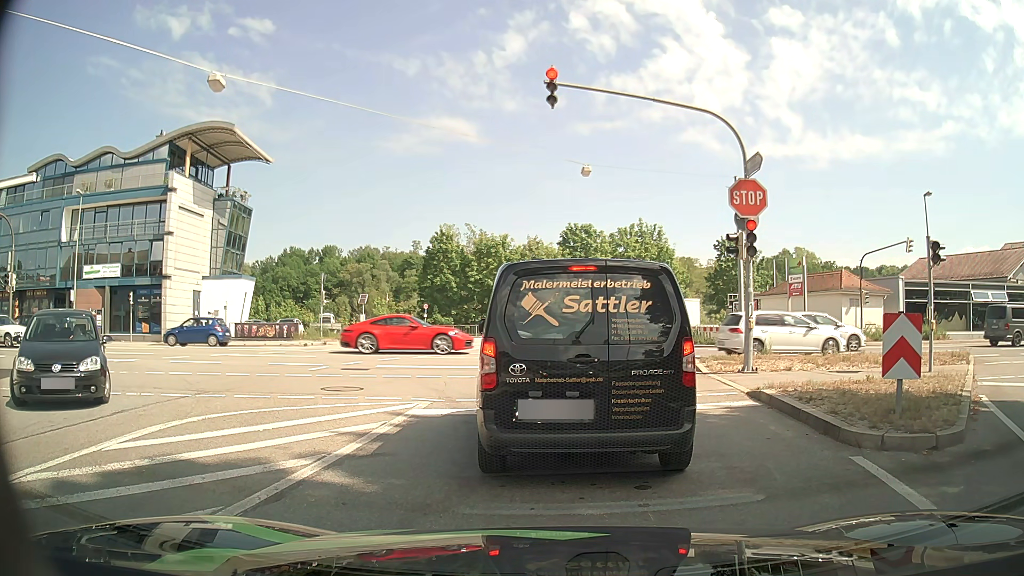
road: tertiary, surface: asphalt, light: Day
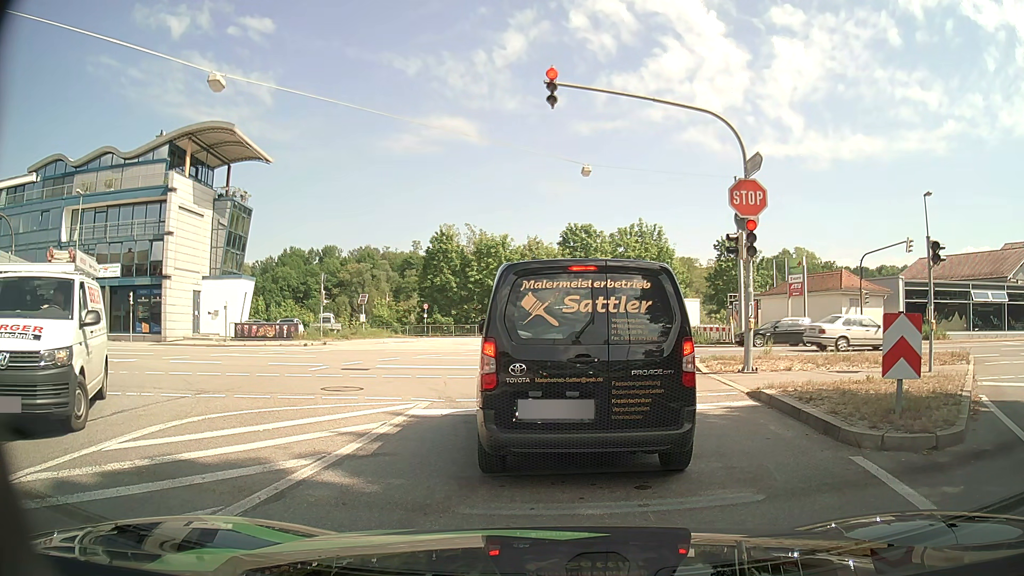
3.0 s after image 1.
(0.0, 0.0) m; 0°
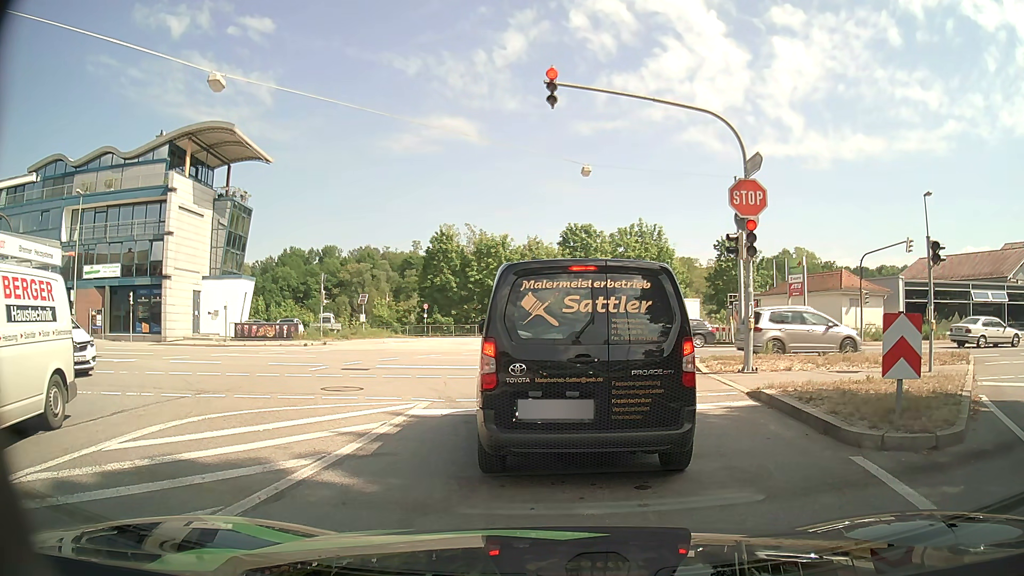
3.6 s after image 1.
(0.0, 0.0) m; 0°
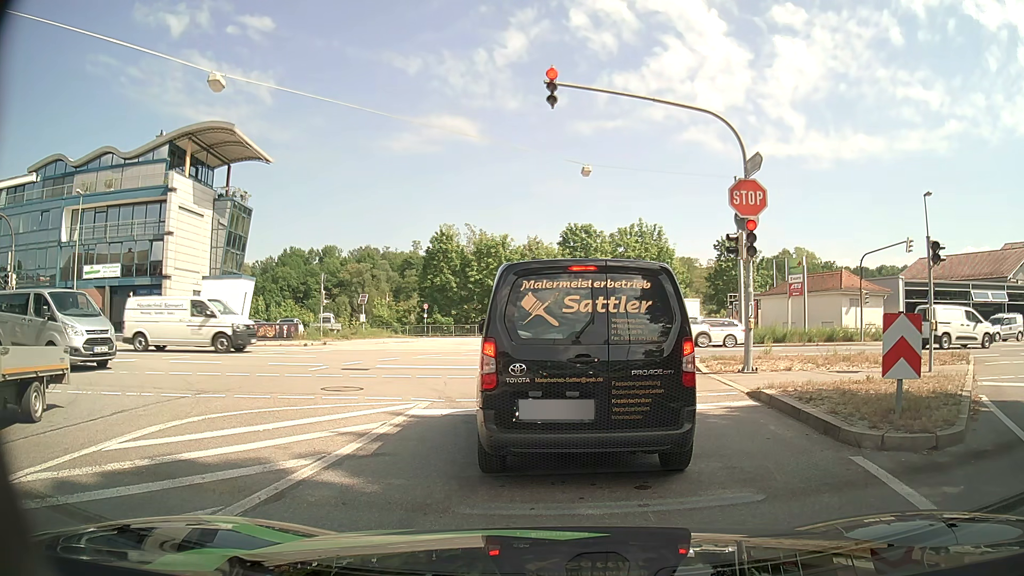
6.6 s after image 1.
(0.0, 0.0) m; 0°
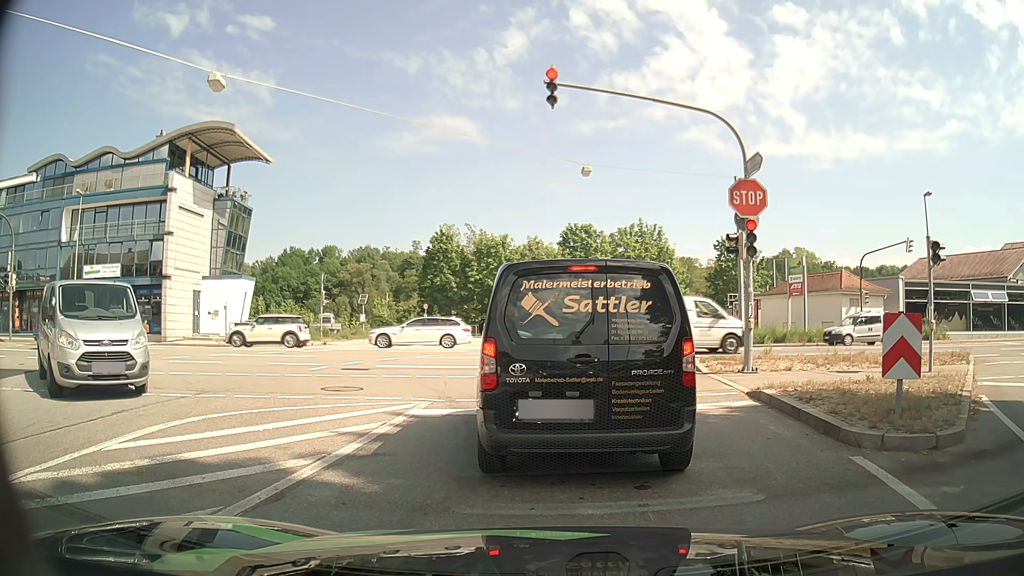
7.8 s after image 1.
(0.0, 0.0) m; 0°
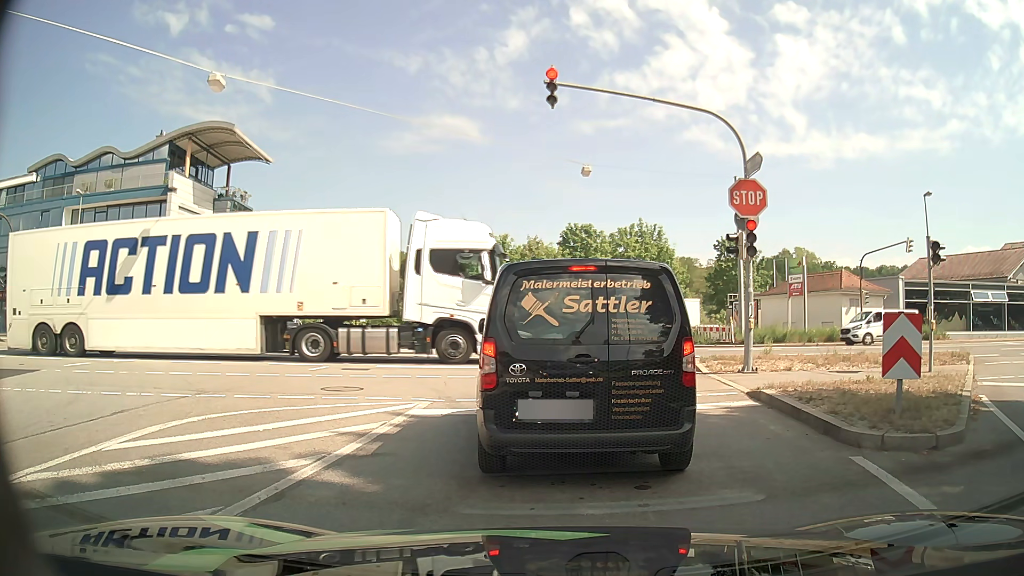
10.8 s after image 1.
(0.0, 0.0) m; 0°
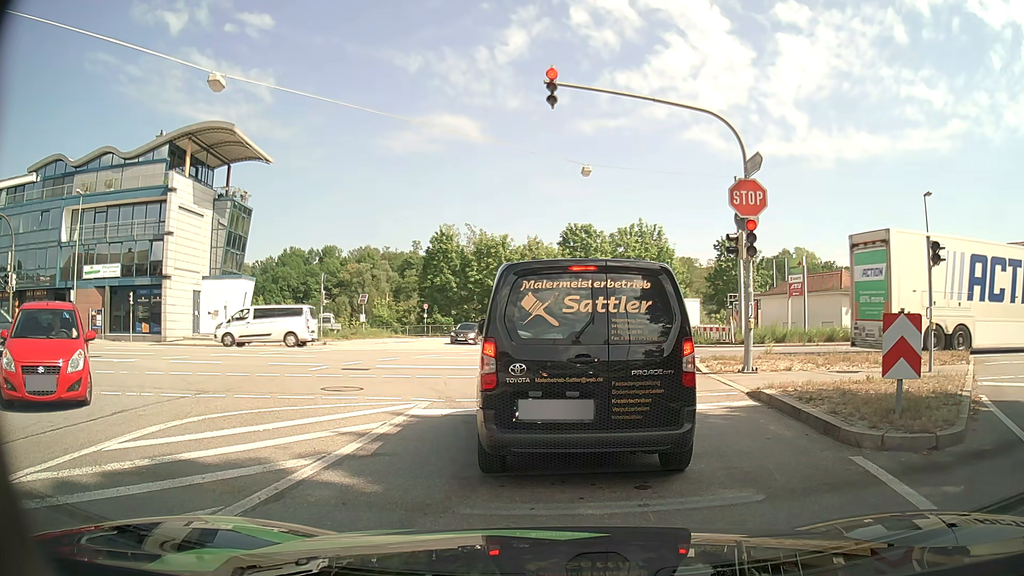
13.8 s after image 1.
(0.0, 0.0) m; 0°
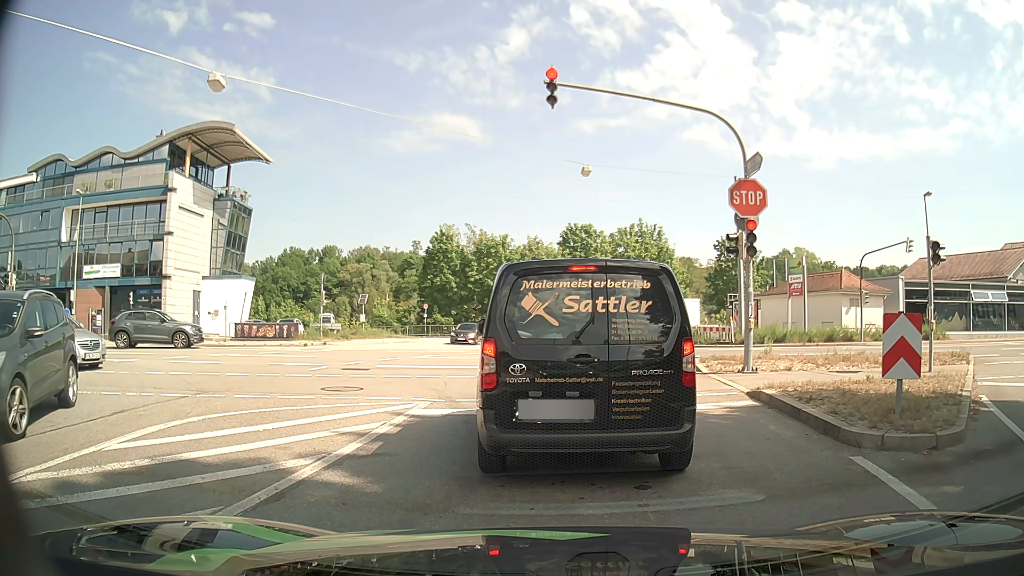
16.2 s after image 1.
(0.0, 0.0) m; 0°
(0, +10) (-2, +20) (-7, +29) (-16, +33) (-26, +32) (-36, +31) (-45, +30) (-55, +29) (-65, +28) (-75, +27) m
